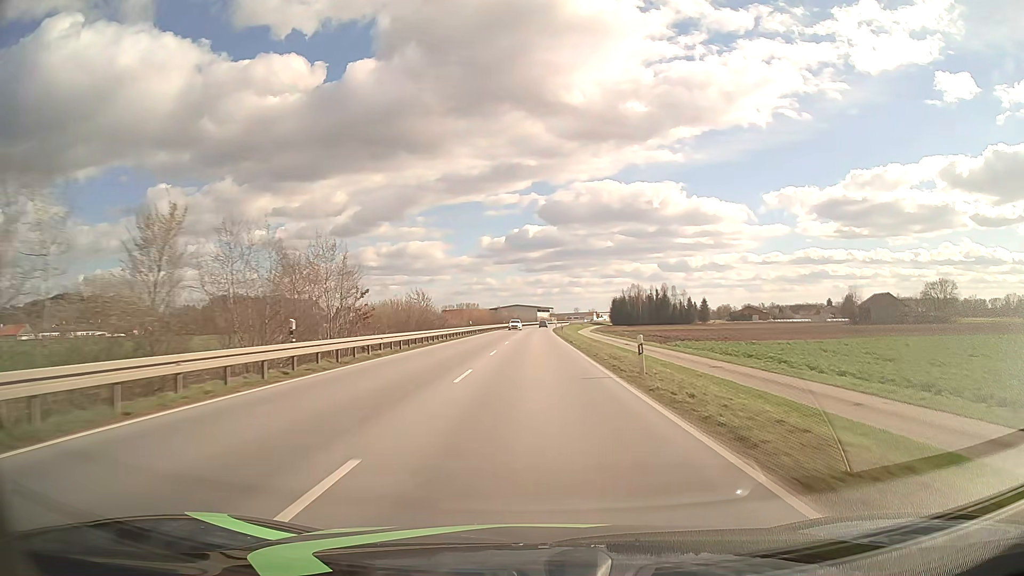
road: primary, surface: asphalt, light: Day
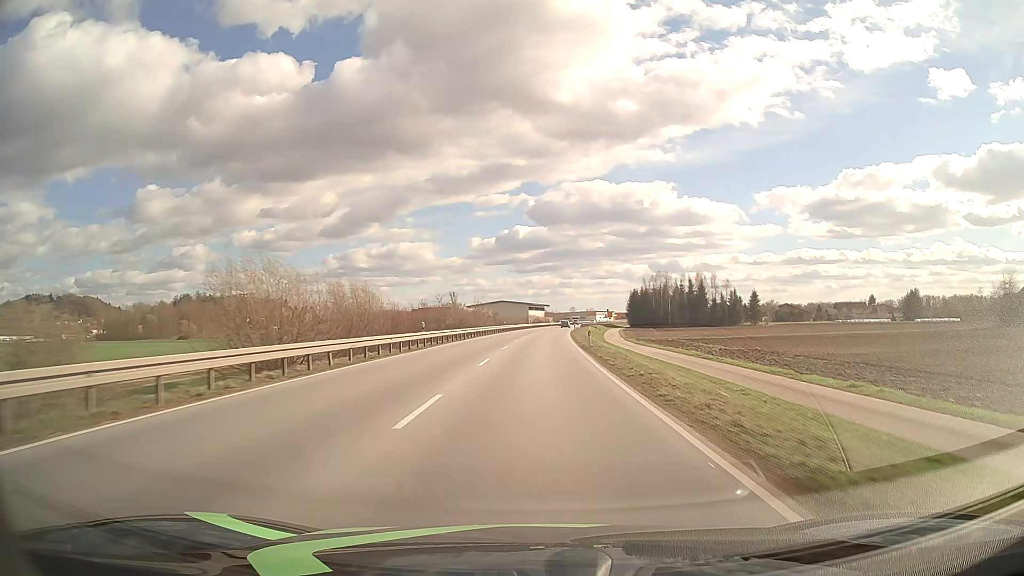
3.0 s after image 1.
(+0.4, +78.9) m; +1°
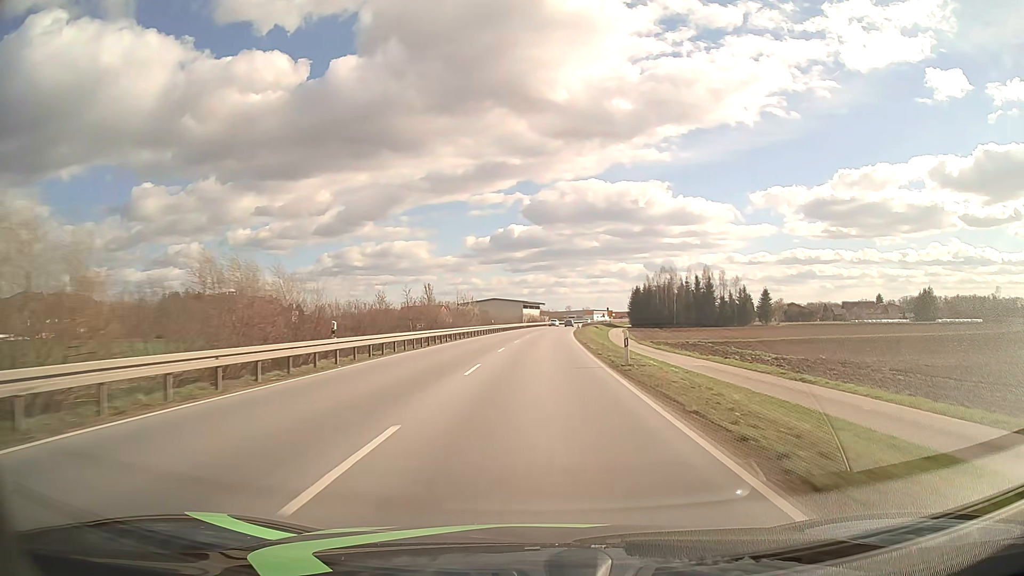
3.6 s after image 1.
(0.0, +15.8) m; 0°
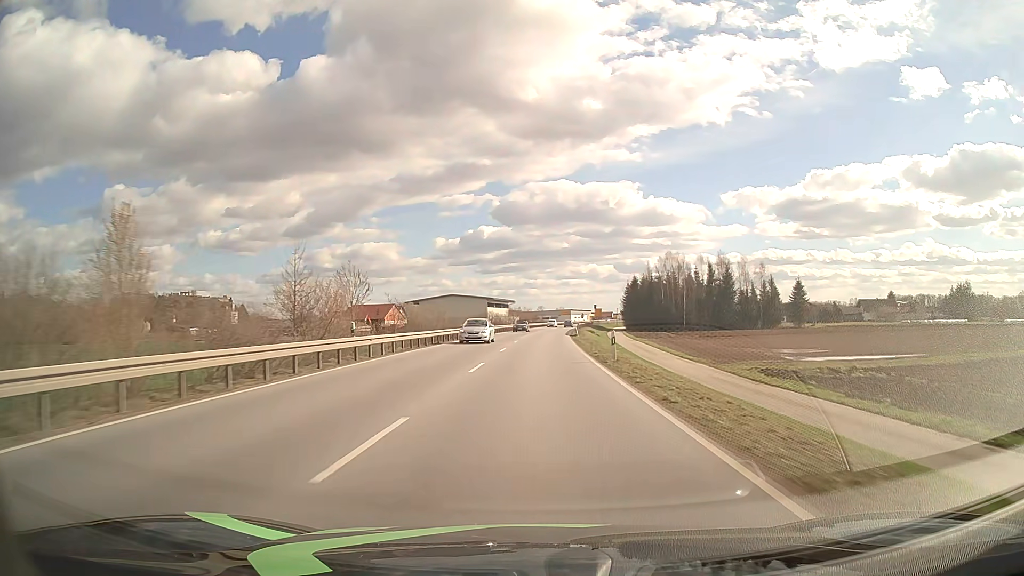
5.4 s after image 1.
(+1.0, +47.4) m; +3°
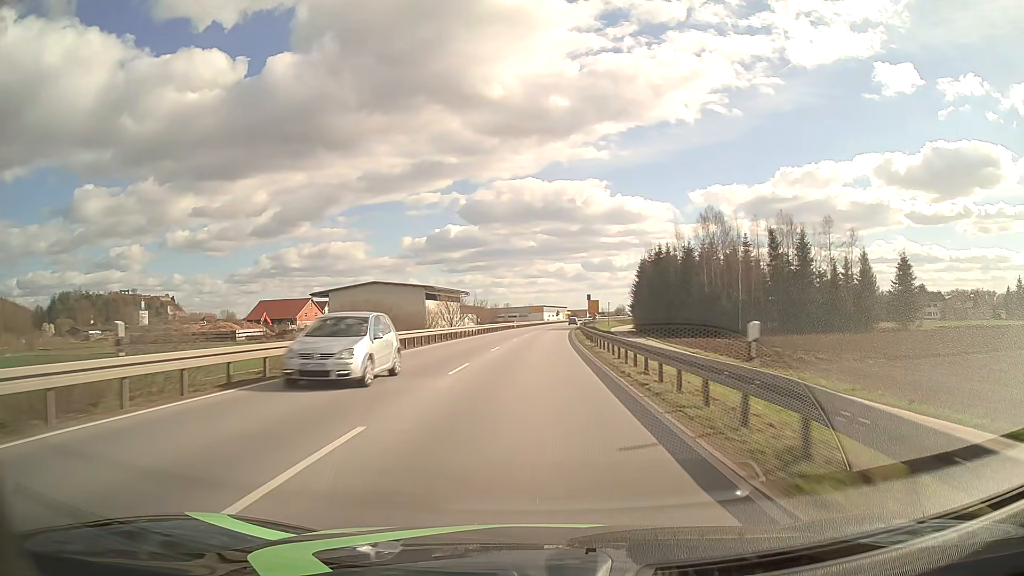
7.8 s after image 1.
(+1.5, +61.5) m; +3°
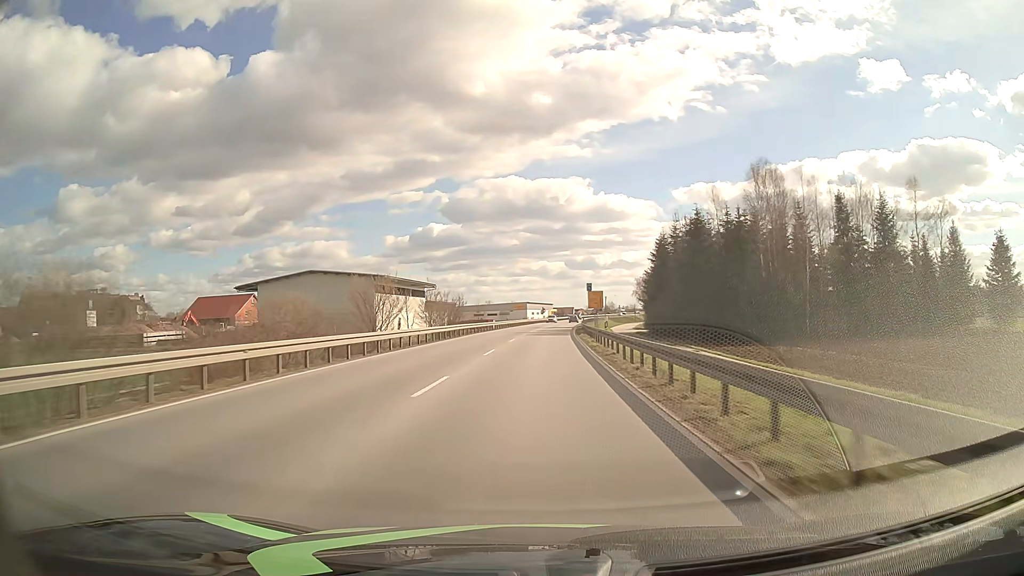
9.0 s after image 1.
(+0.4, +29.1) m; +1°
(0, +10) (0, +20) (0, +30) (+1, +40) (+1, +50) (+2, +60) (+2, +70) (+3, +80) (+4, +90) (+5, +100) m
